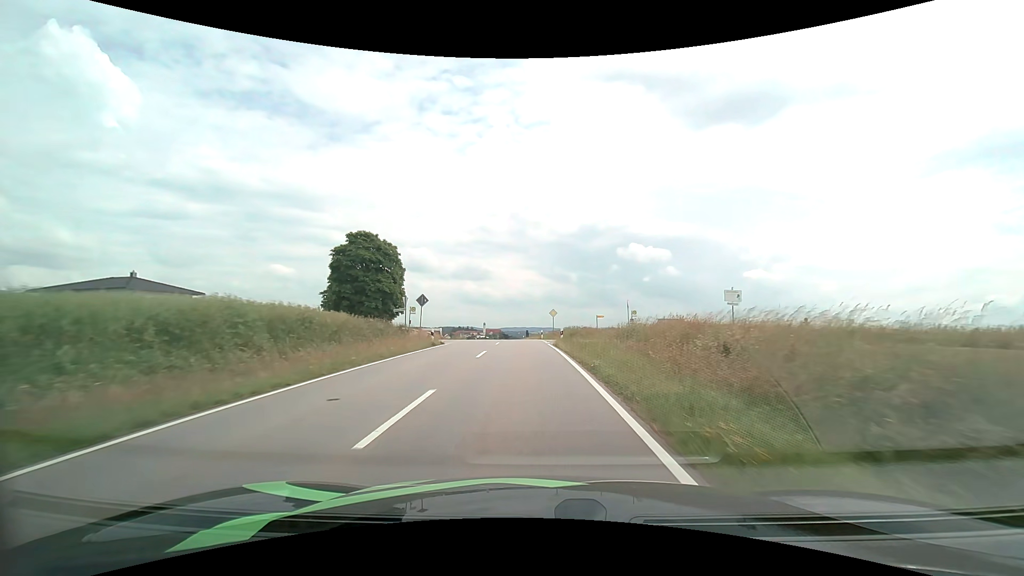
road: tertiary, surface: asphalt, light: Day
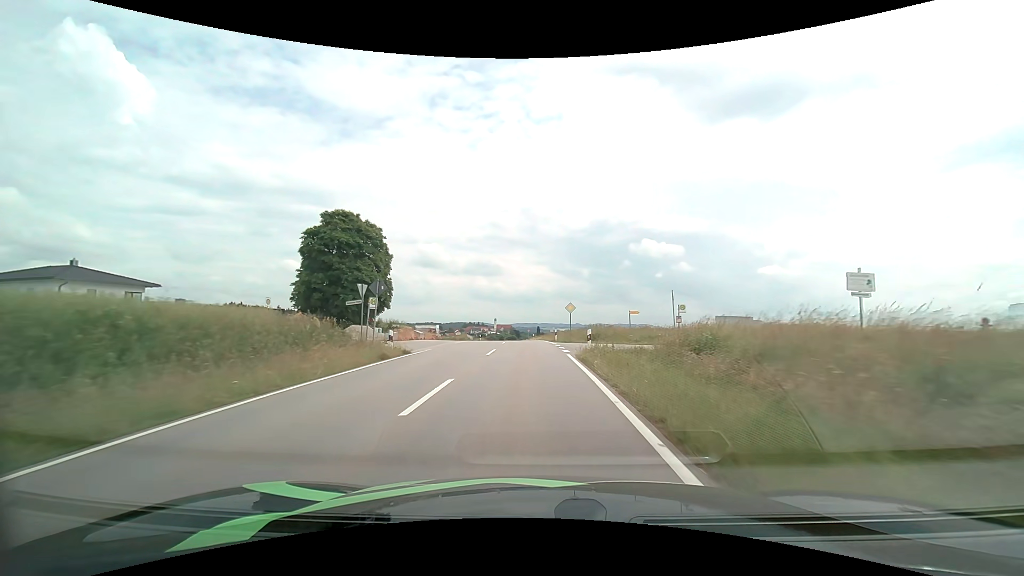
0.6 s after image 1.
(-0.1, +10.7) m; -1°
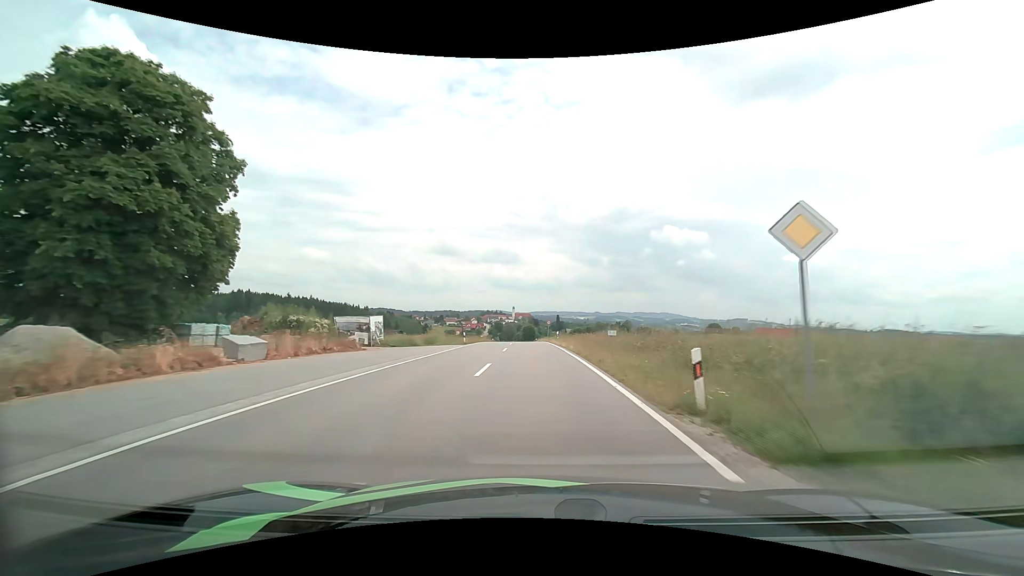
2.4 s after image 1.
(-0.8, +31.5) m; -2°
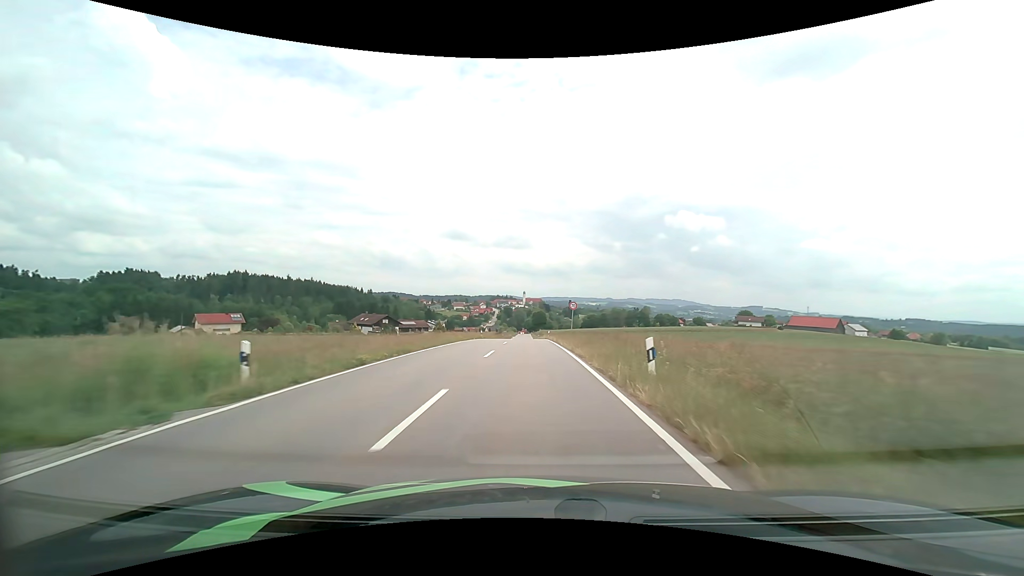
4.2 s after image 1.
(-0.2, +32.2) m; -1°
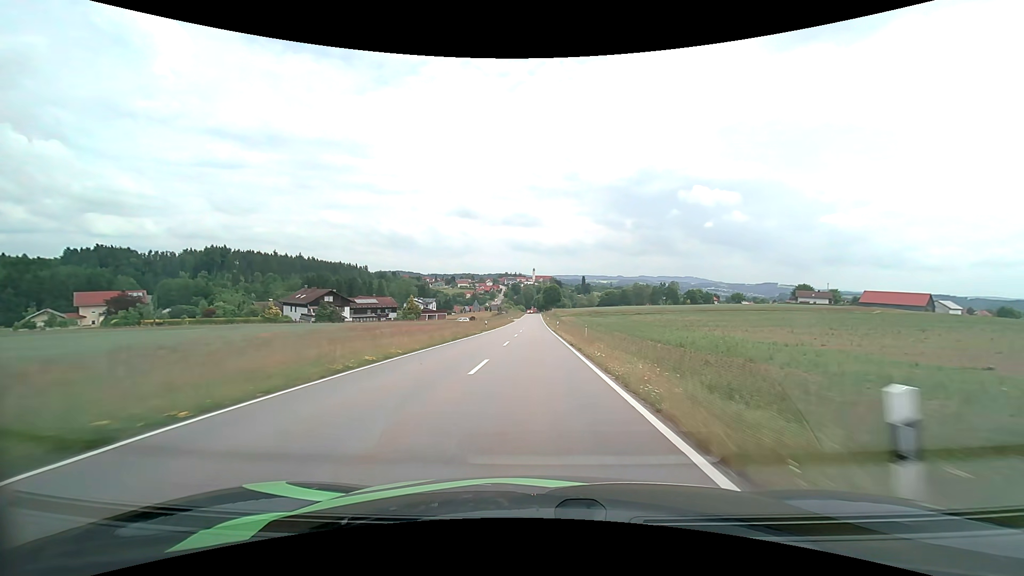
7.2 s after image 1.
(-1.0, +55.2) m; -1°
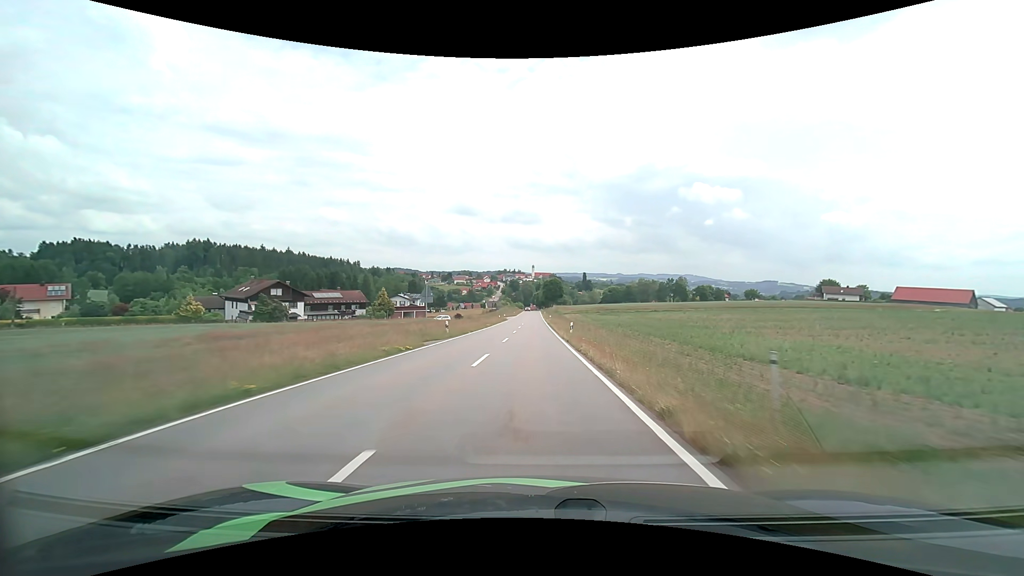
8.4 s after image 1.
(0.0, +23.3) m; 0°
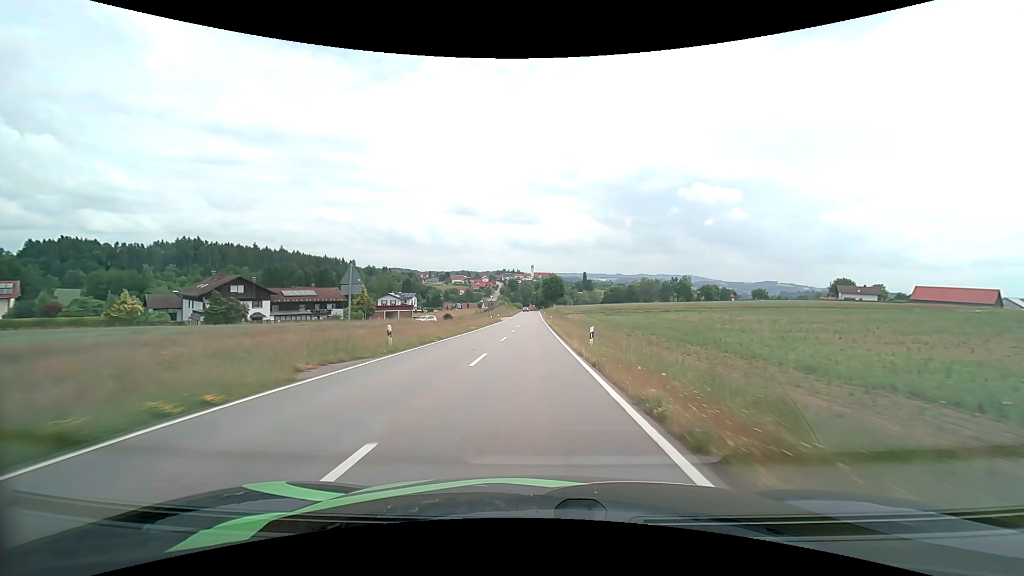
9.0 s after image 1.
(0.0, +12.1) m; 0°
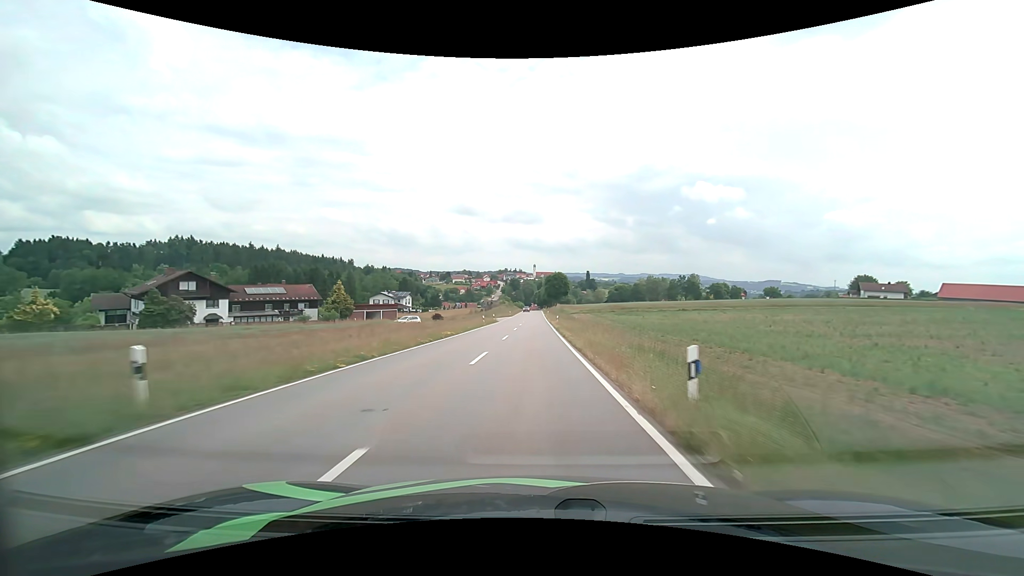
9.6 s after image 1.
(0.0, +12.3) m; 0°
(0, +10) (0, +20) (0, +30) (0, +40) (0, +50) (0, +60) (0, +70) (-1, +80) (-1, +90) (-1, +100) m
